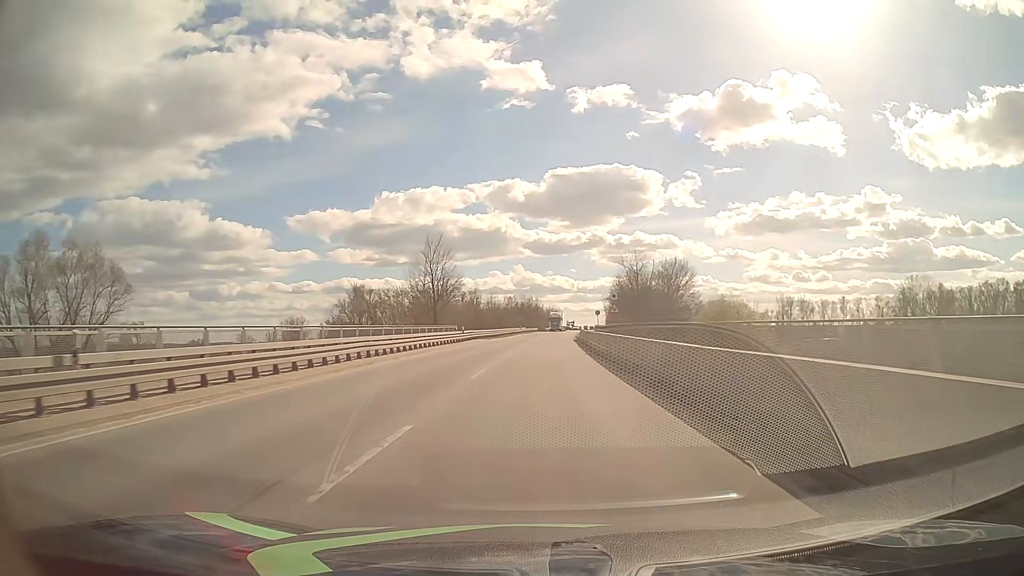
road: primary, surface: asphalt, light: Day
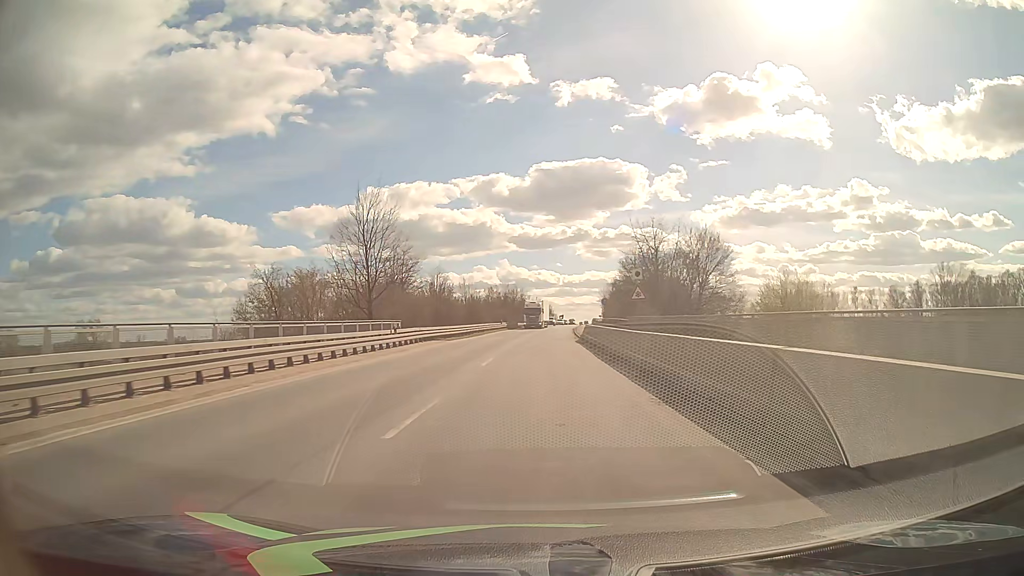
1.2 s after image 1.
(+0.3, +21.5) m; +1°
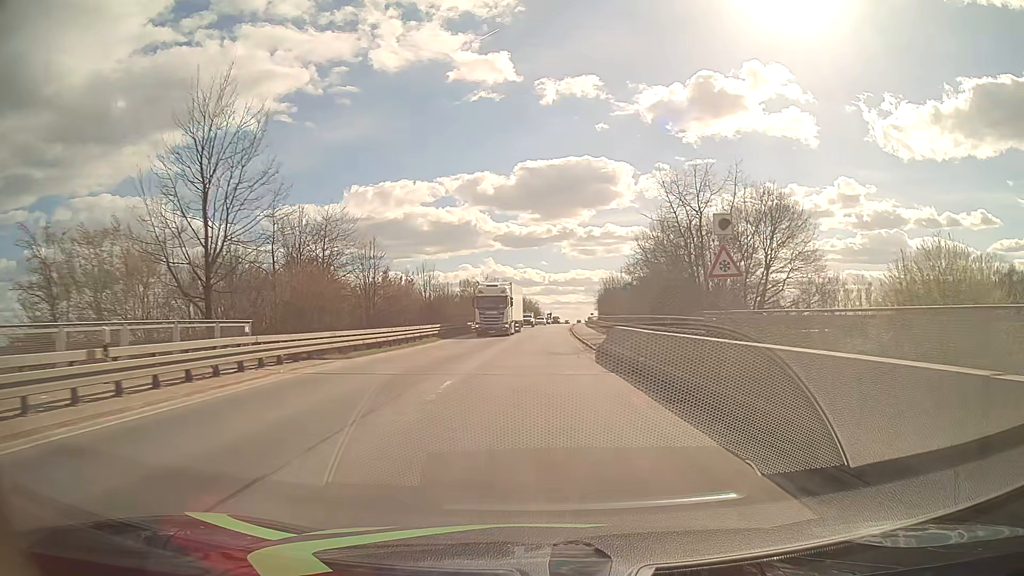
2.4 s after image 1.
(+0.2, +21.5) m; +1°
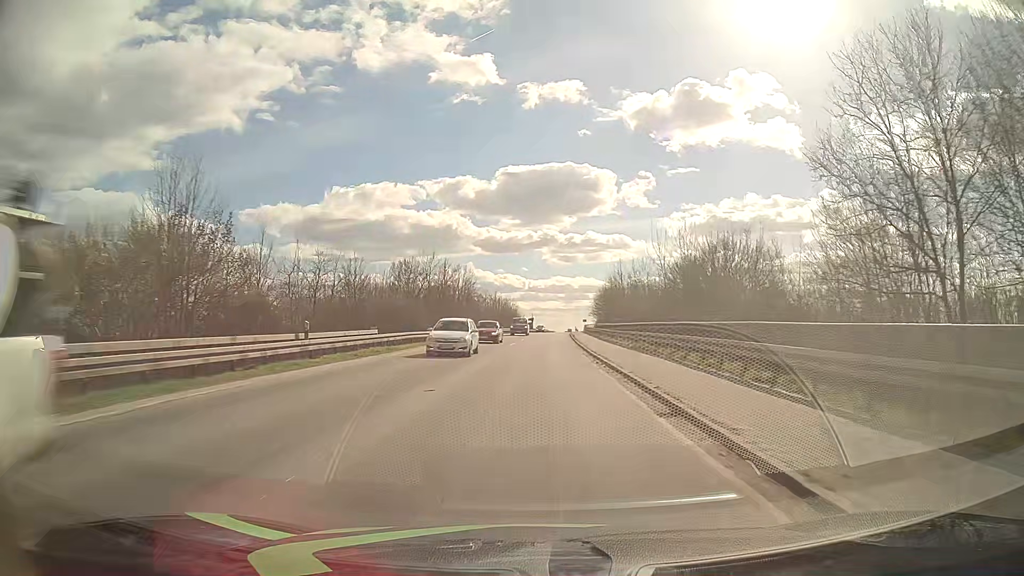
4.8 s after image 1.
(+0.7, +42.9) m; +2°
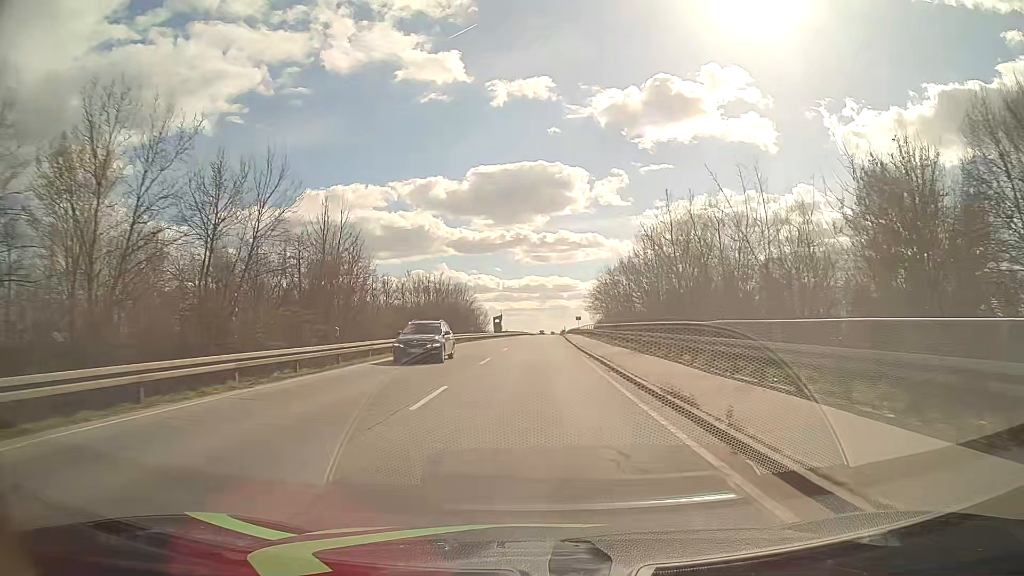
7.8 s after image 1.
(+1.0, +53.7) m; +2°
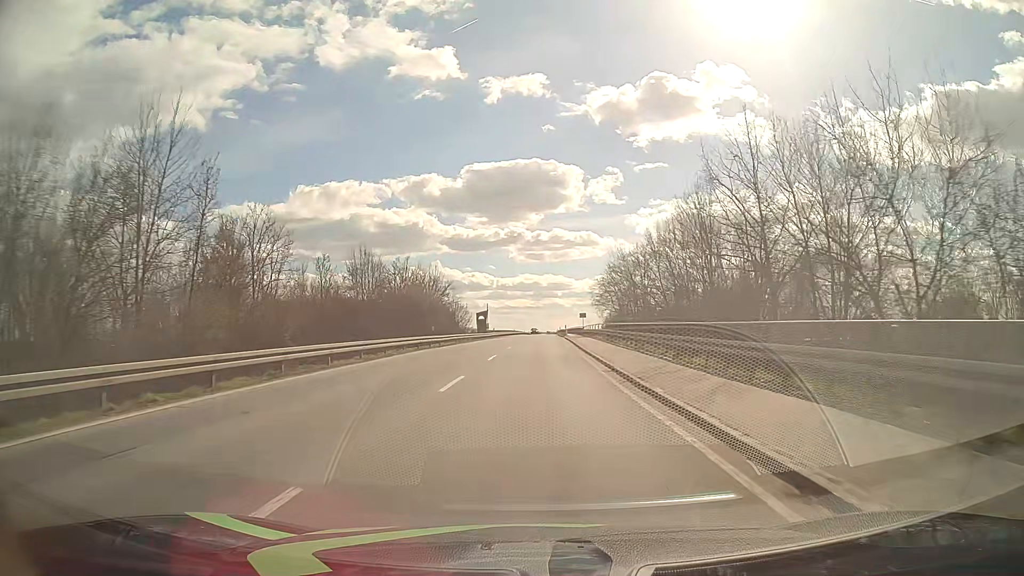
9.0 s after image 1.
(+0.2, +21.5) m; +1°
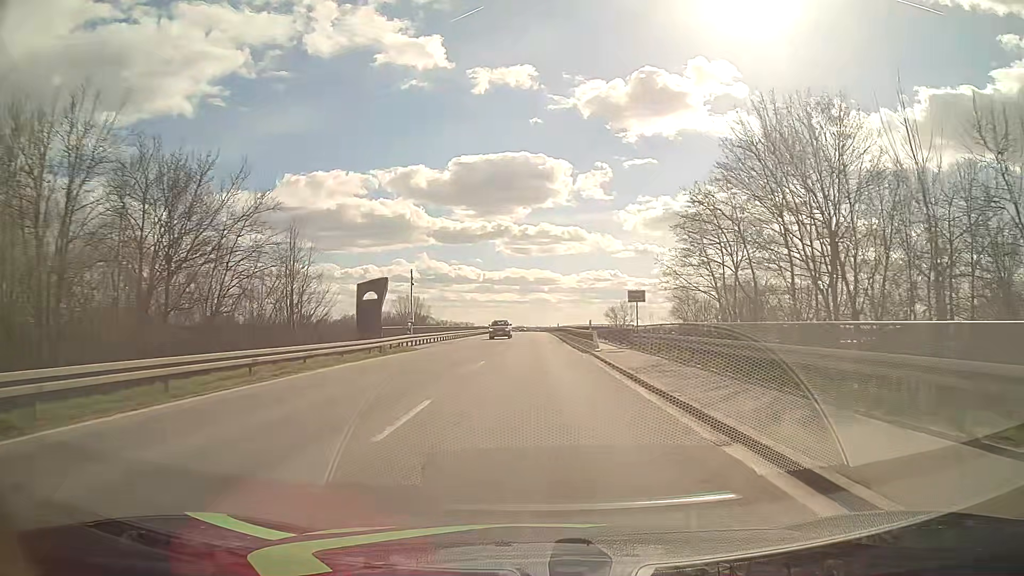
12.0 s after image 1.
(+0.5, +53.9) m; +1°
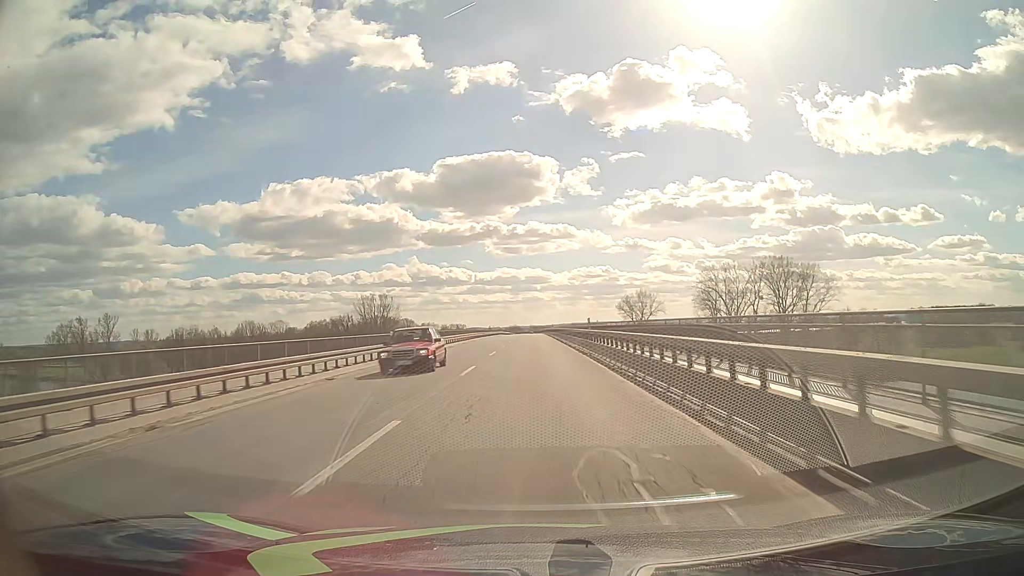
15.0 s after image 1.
(+0.4, +54.1) m; 0°
